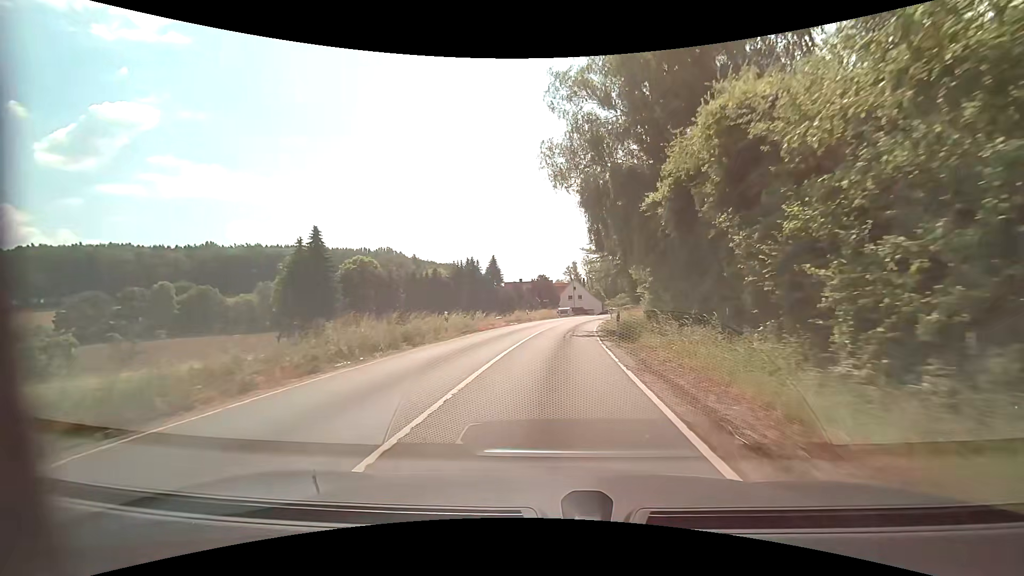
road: secondary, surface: asphalt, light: Day
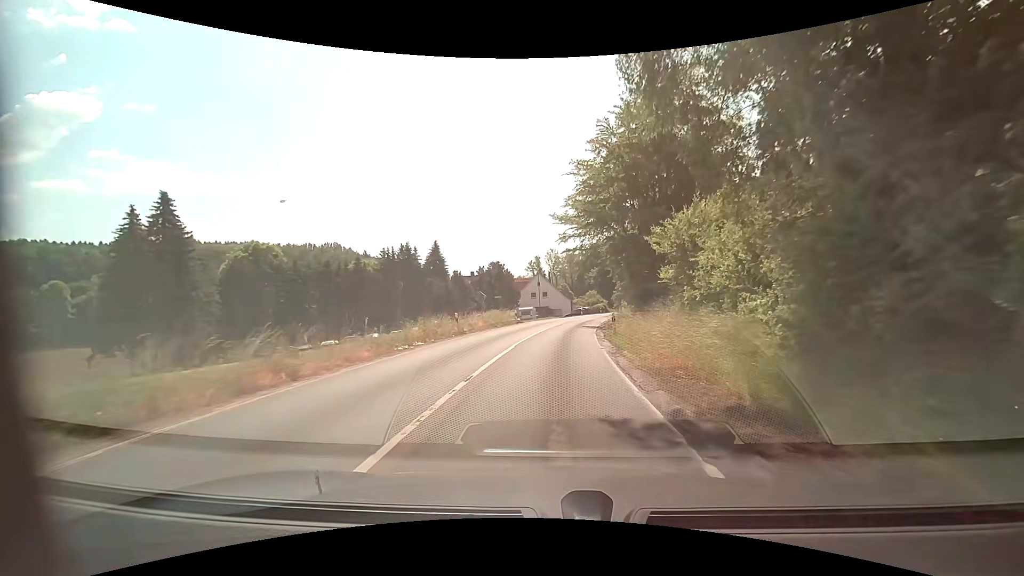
(+0.8, +21.9) m; +4°
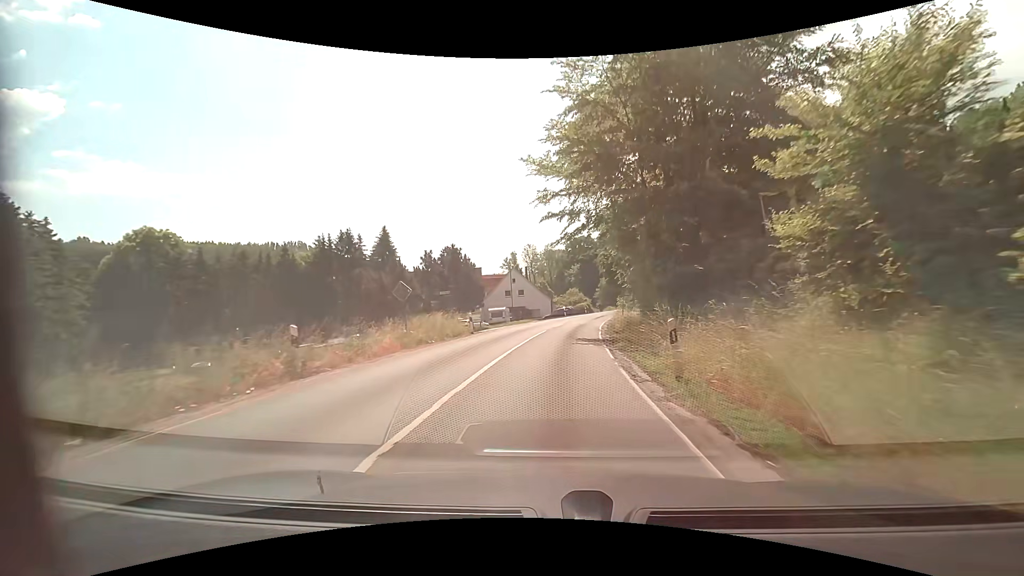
(+0.3, +14.6) m; +3°
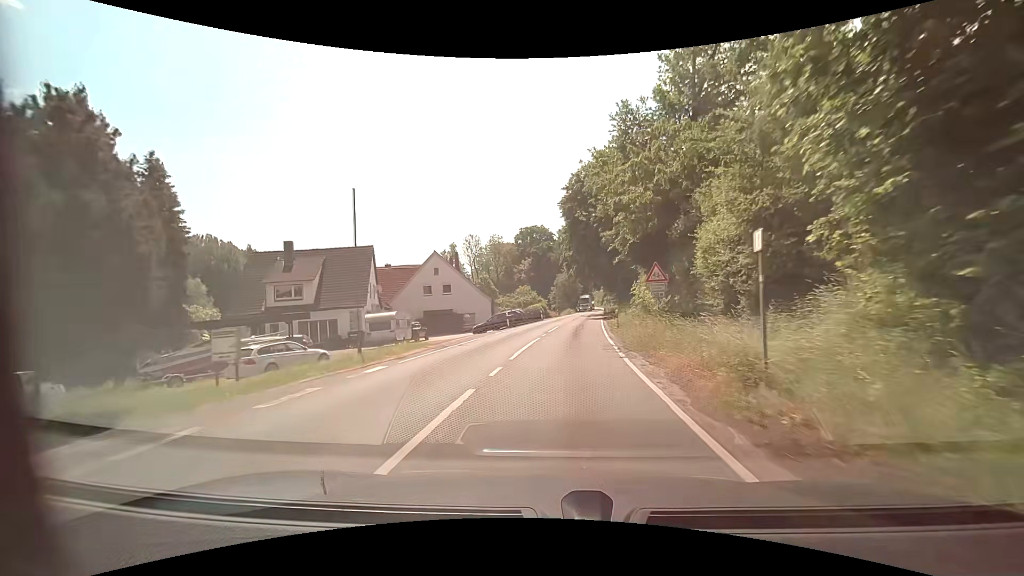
(+1.0, +29.9) m; +4°
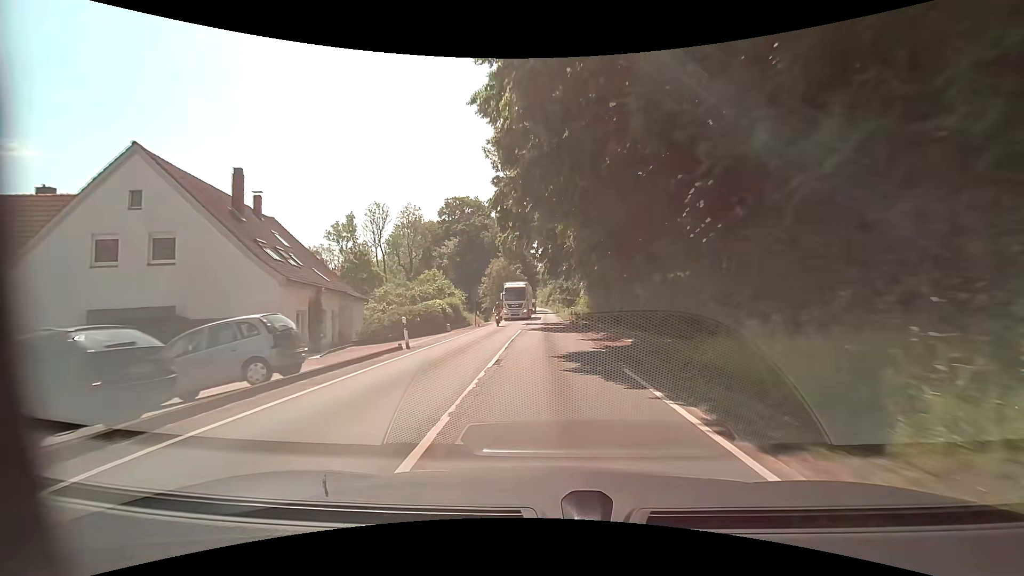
(+2.3, +38.8) m; +7°
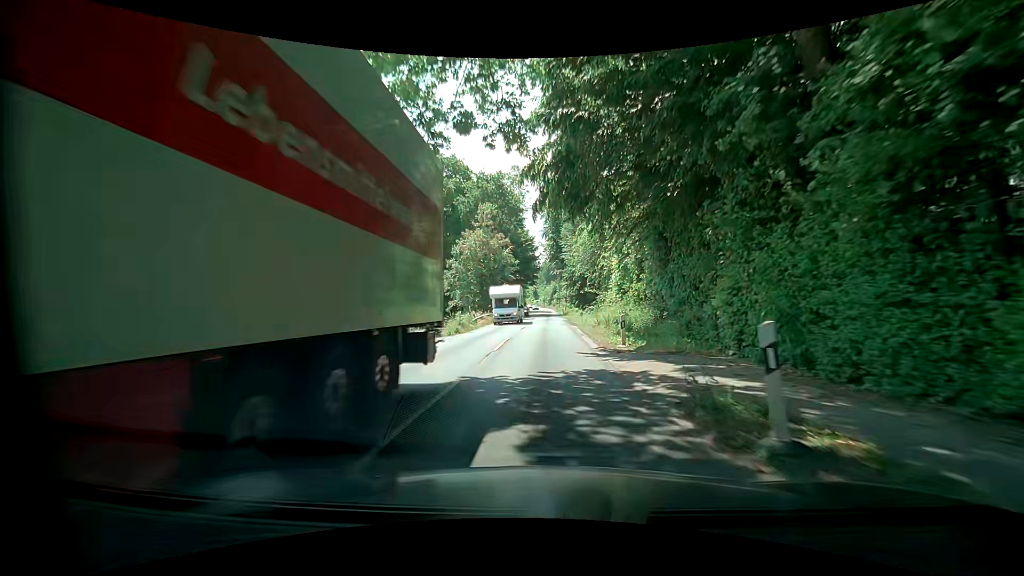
(+0.1, +32.2) m; 0°
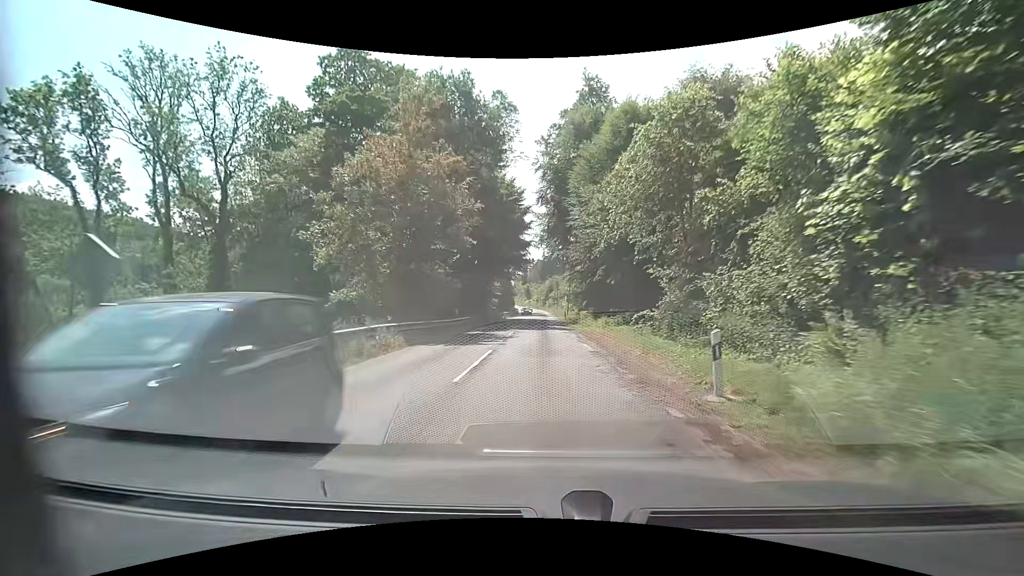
(-0.3, +30.6) m; +1°
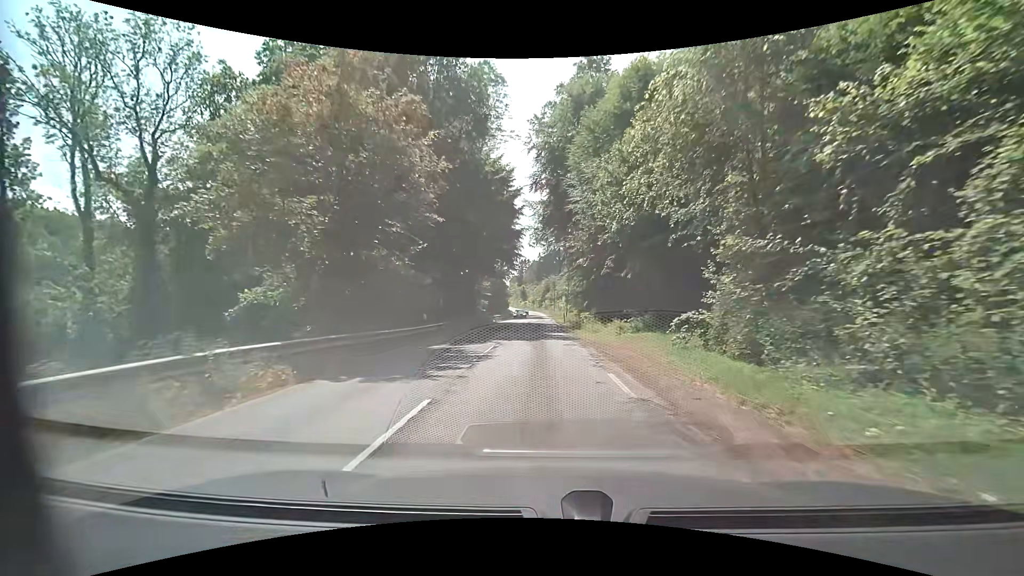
(0.0, +7.6) m; +1°
(0, +10) (0, +20) (0, +30) (0, +40) (-1, +50) (-1, +60) (-1, +70) (-1, +80) (-2, +90) (-2, +100) m
